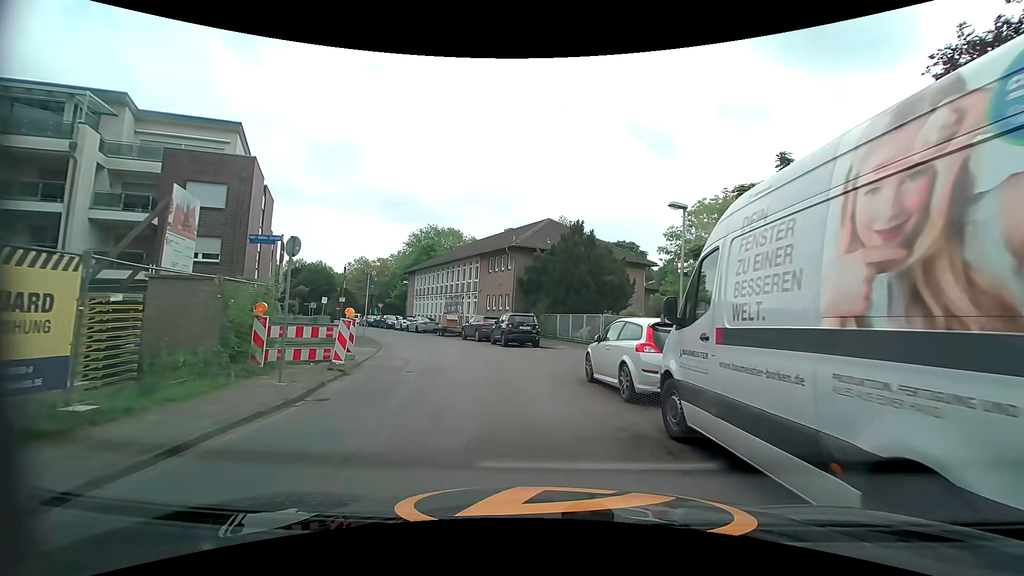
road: residential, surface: asphalt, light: Day
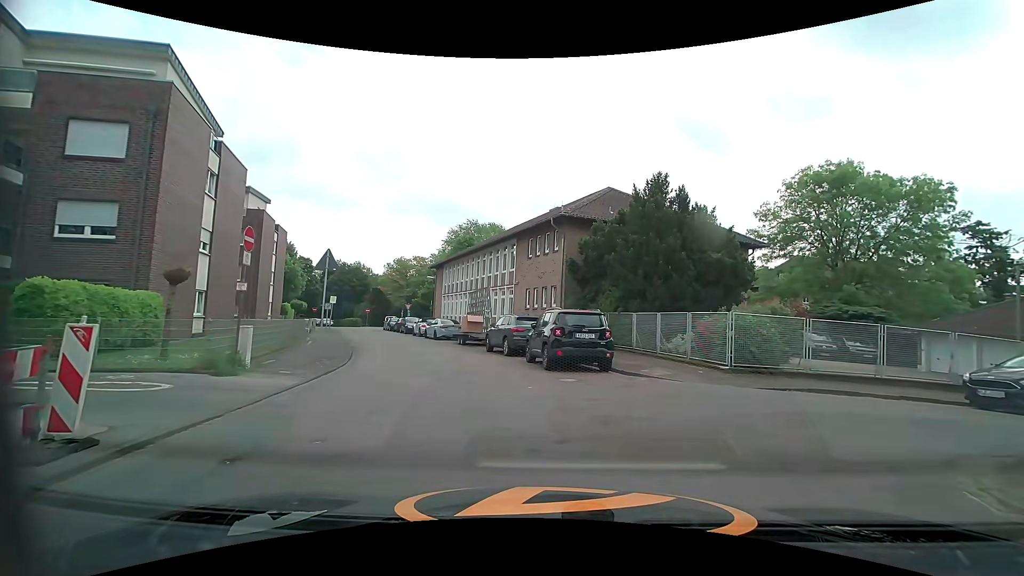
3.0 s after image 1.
(-0.4, +10.4) m; -4°
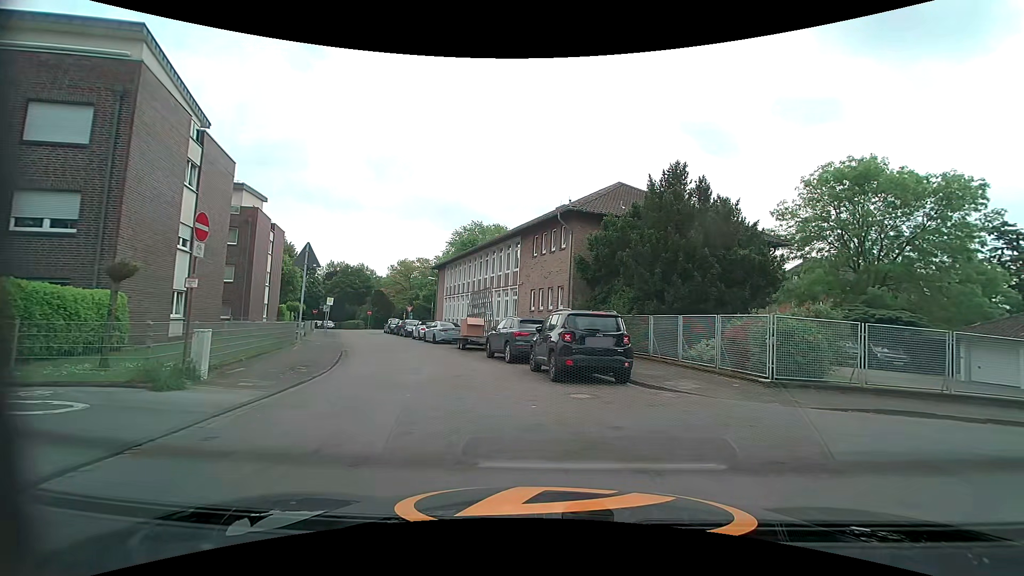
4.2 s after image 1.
(0.0, +1.8) m; 0°
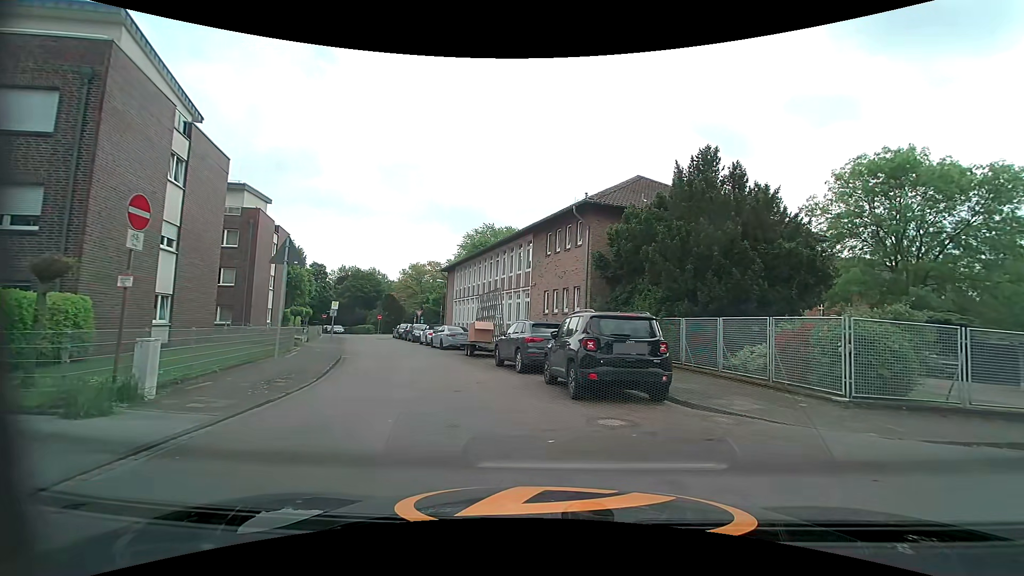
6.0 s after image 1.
(0.0, +2.1) m; -3°
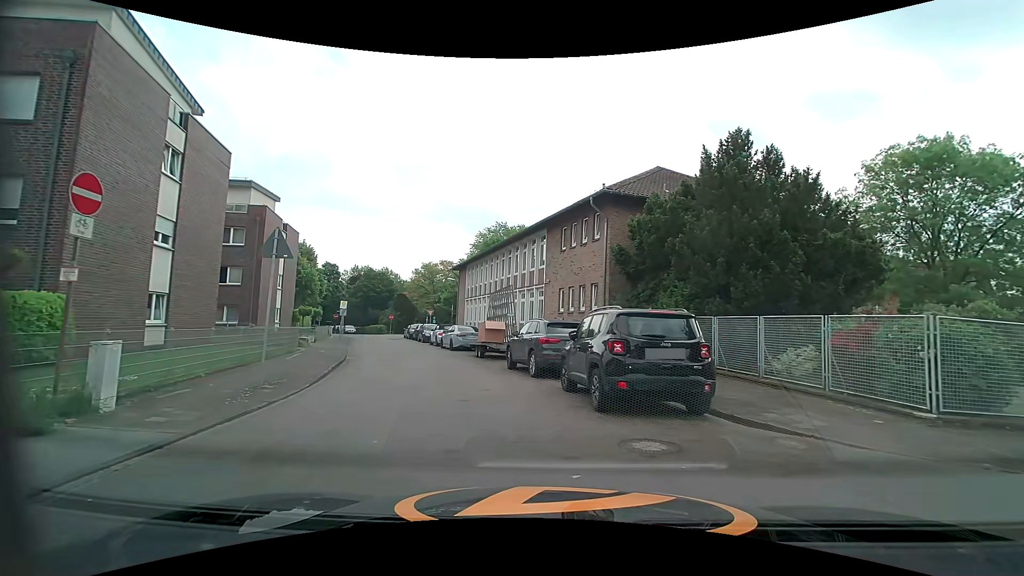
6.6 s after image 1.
(0.0, +1.4) m; -4°
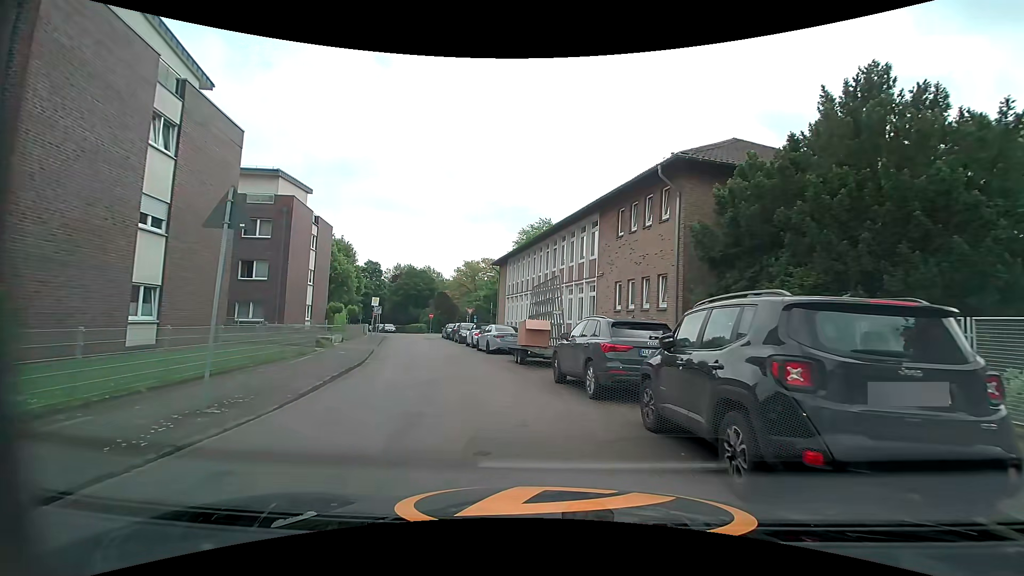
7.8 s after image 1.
(-0.1, +3.9) m; -2°
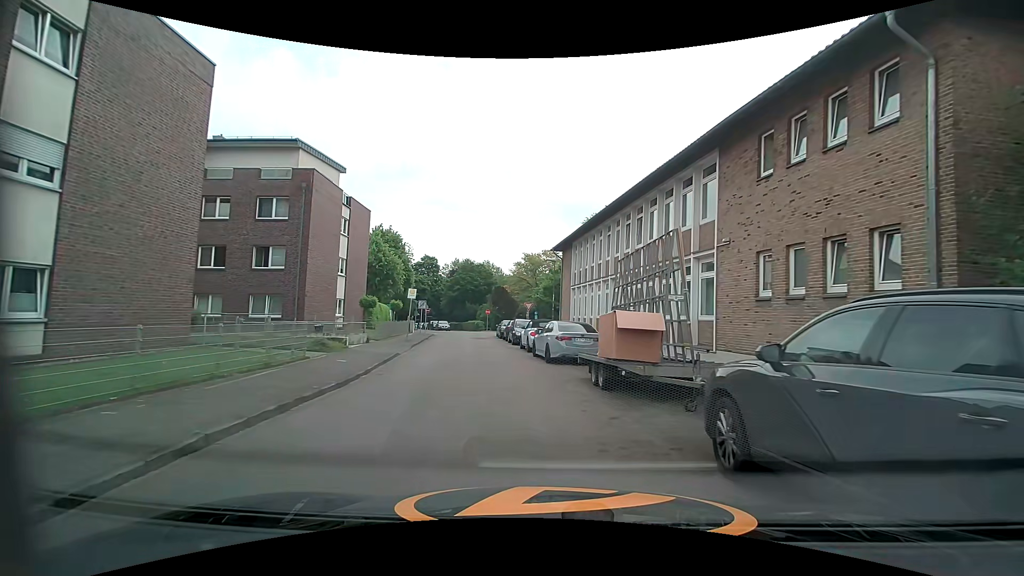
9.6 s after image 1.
(-0.7, +7.5) m; -9°
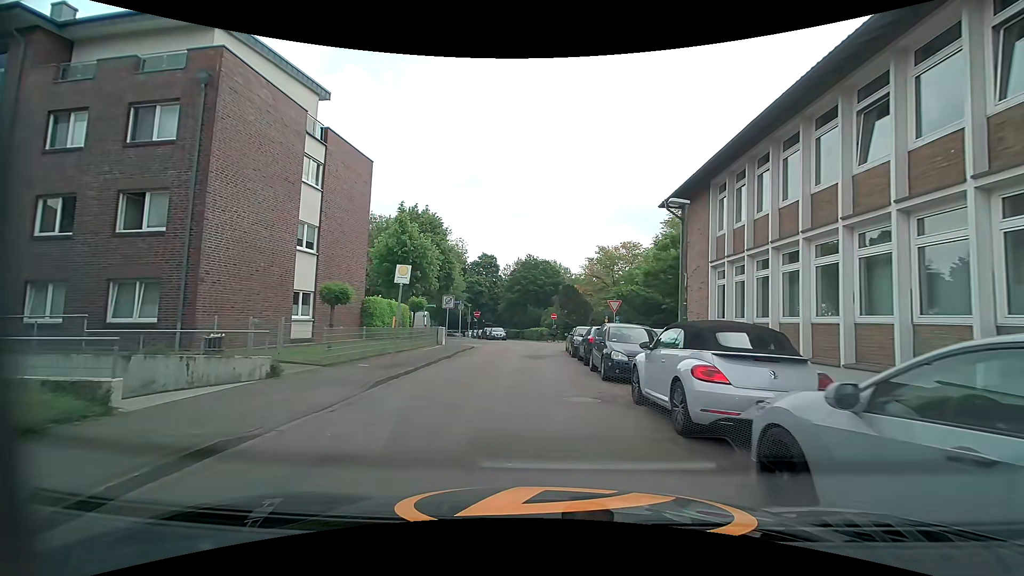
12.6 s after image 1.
(-1.2, +15.5) m; -7°
